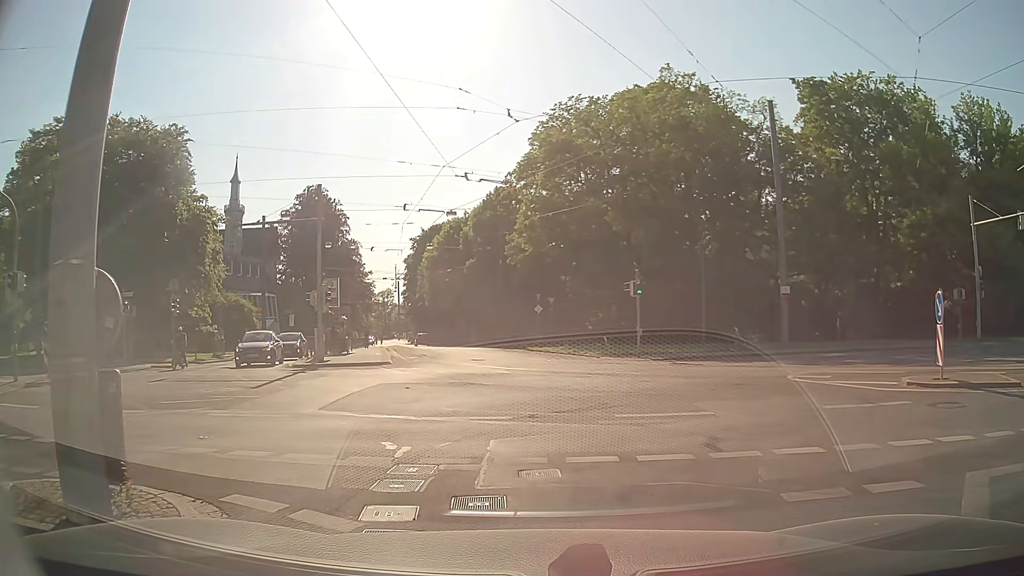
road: residential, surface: asphalt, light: Day
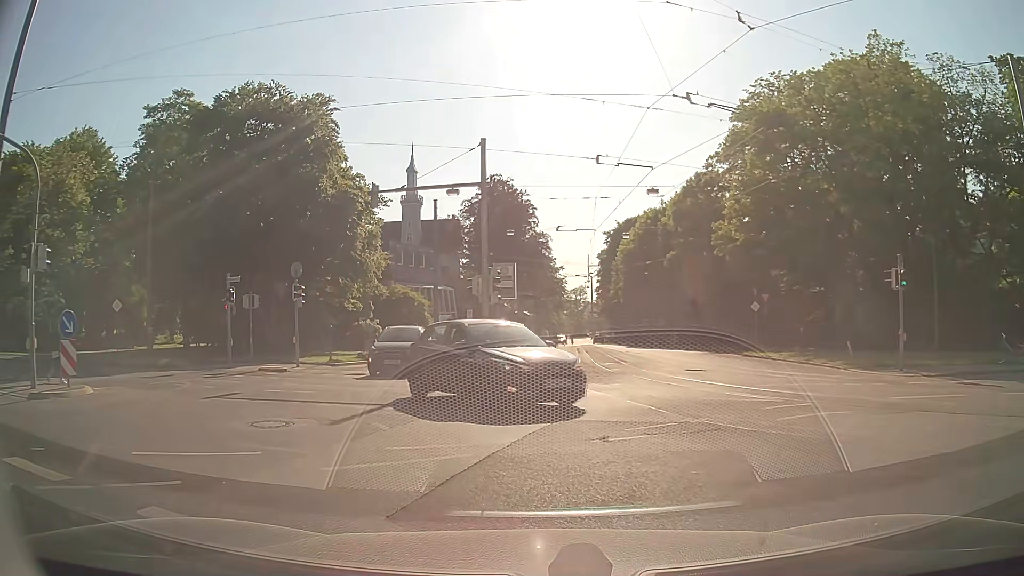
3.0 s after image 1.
(-0.8, +6.9) m; -16°
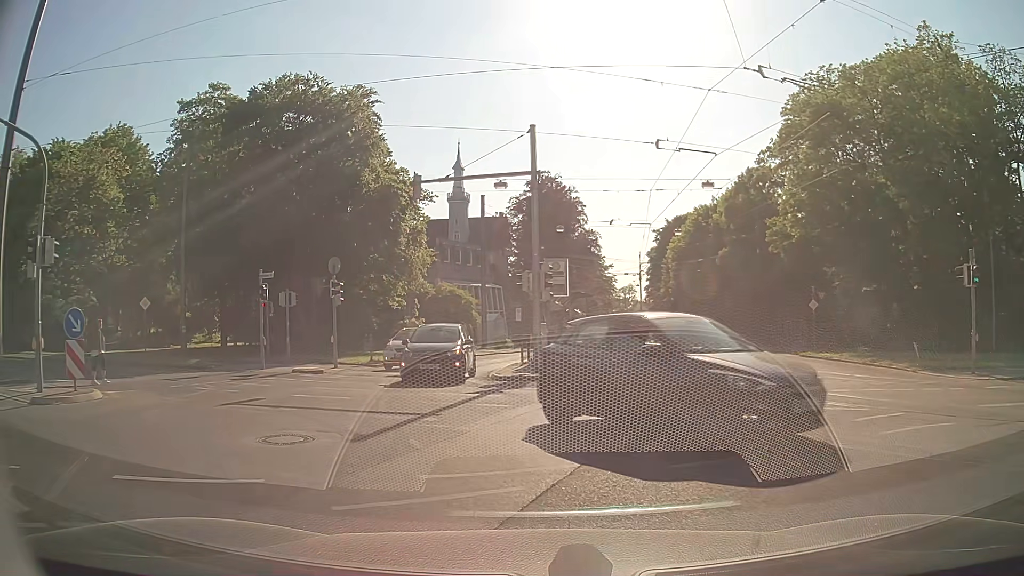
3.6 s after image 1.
(0.0, +1.4) m; -5°
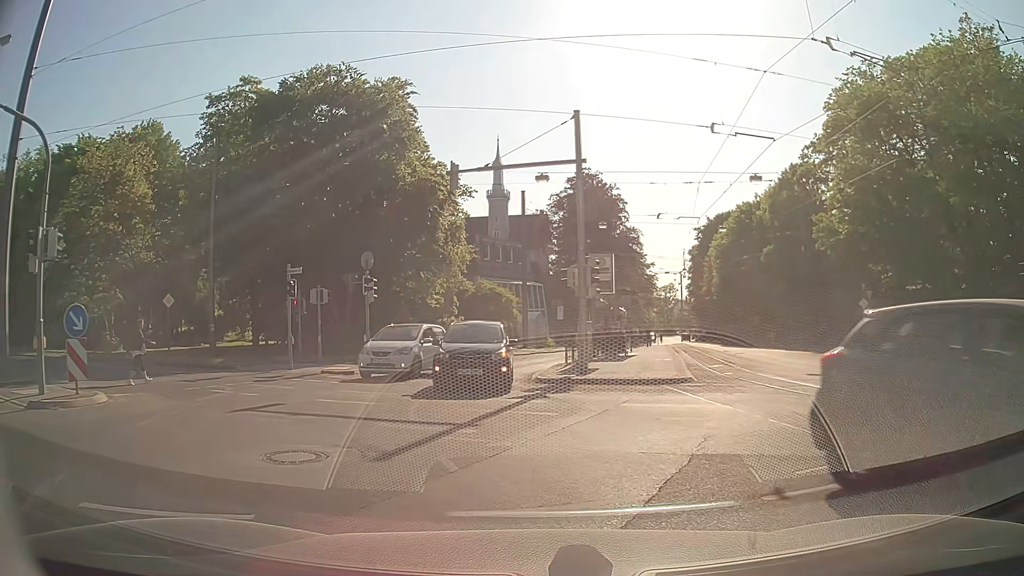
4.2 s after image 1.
(0.0, +1.2) m; -4°
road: tertiary
